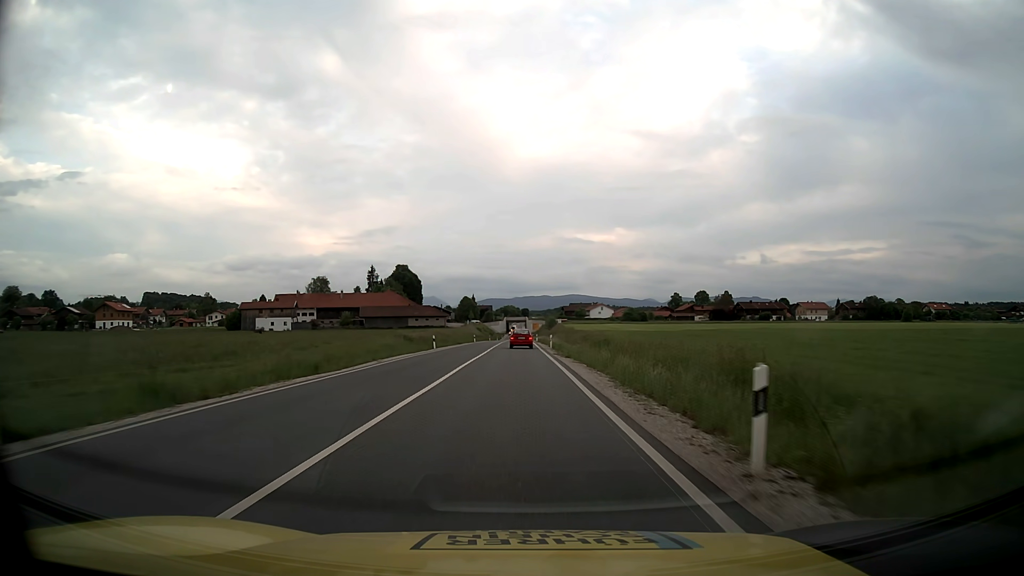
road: primary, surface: asphalt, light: Day
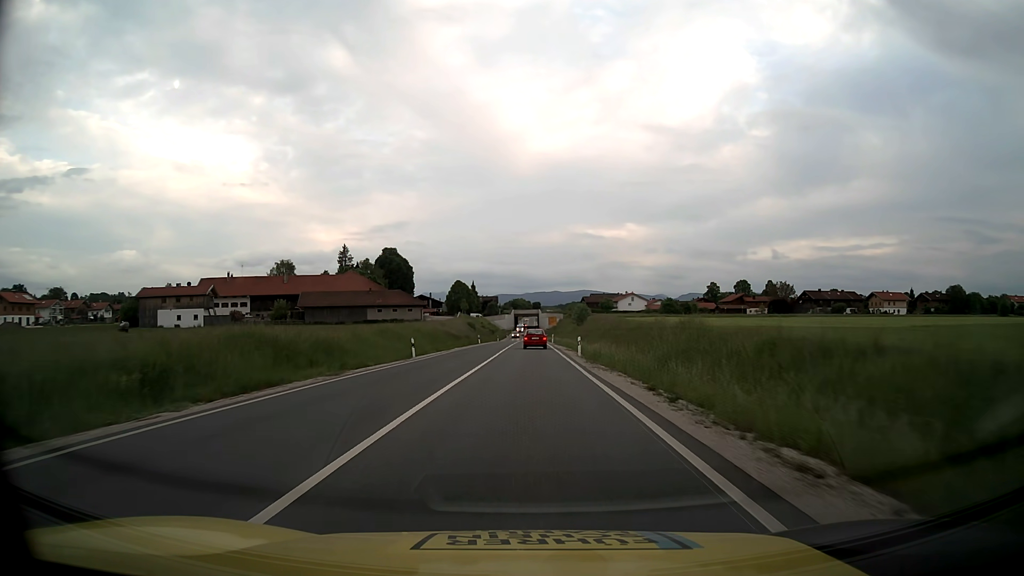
(-0.8, +61.5) m; -1°
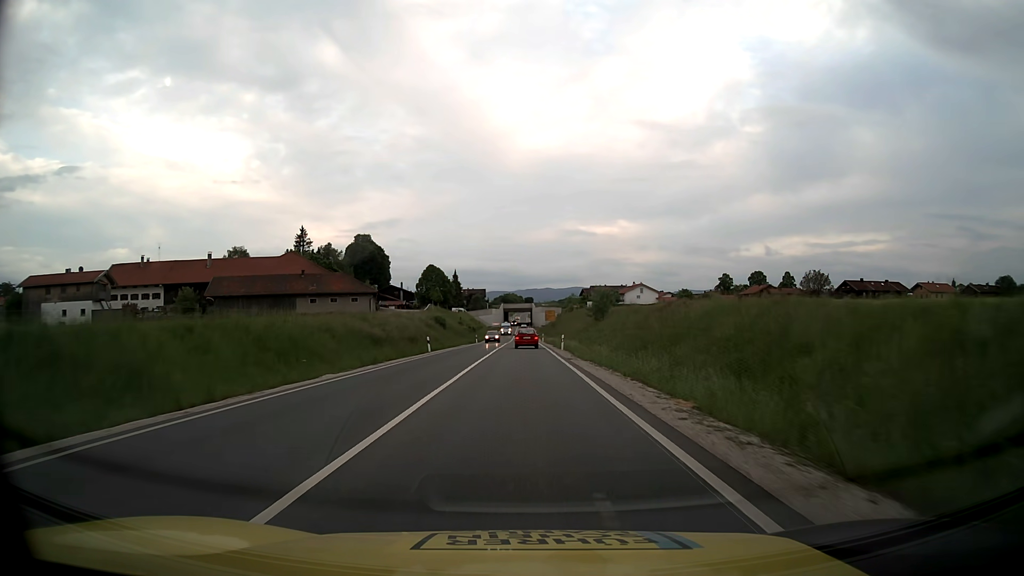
(+0.2, +37.2) m; +1°
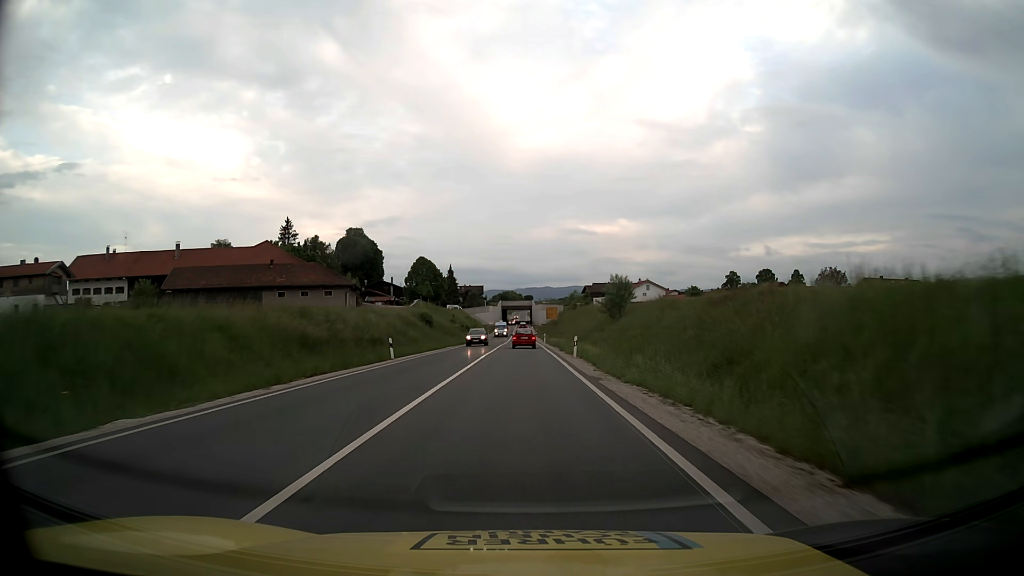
(0.0, +12.4) m; 0°
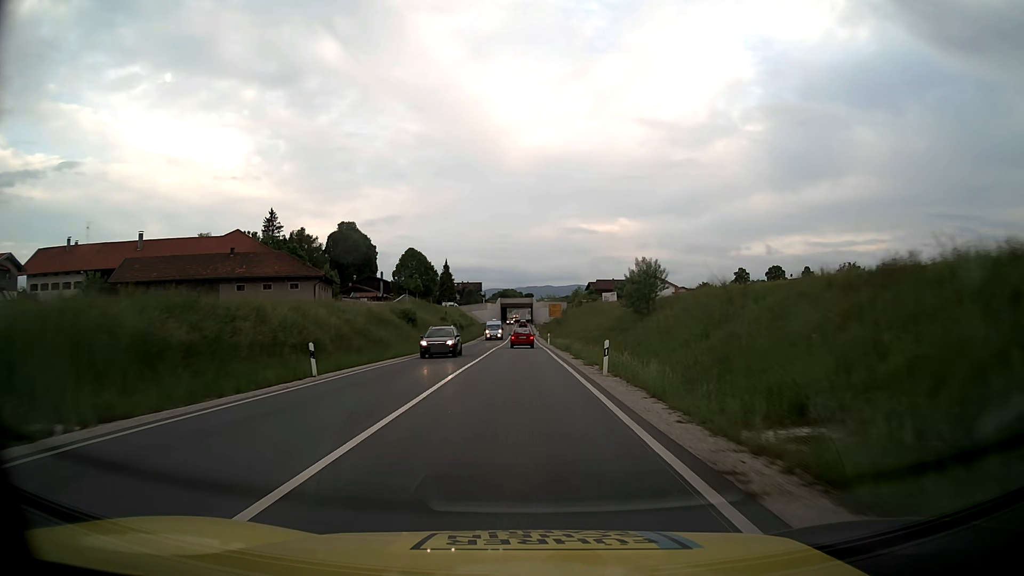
(0.0, +12.5) m; 0°
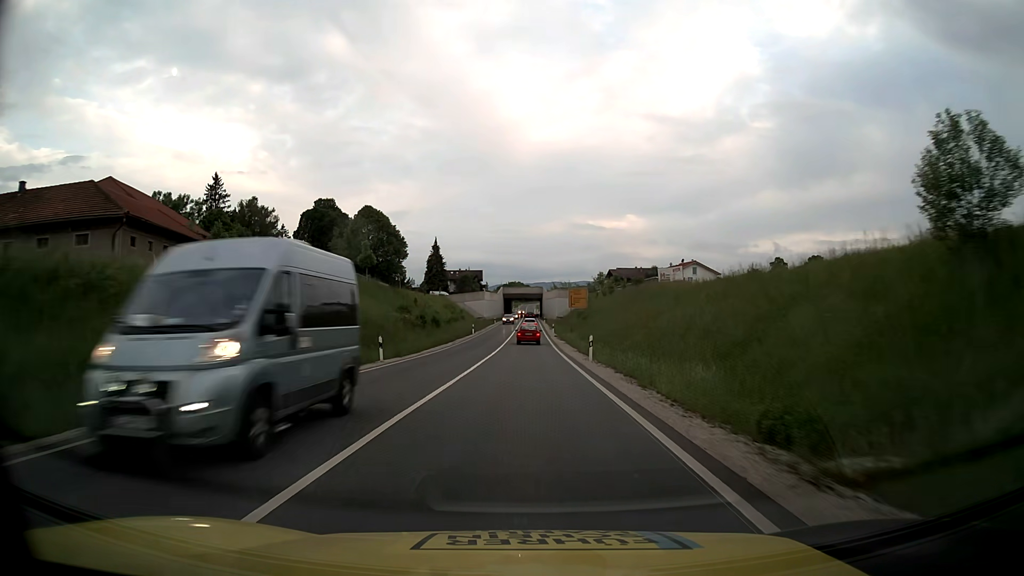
(-0.3, +37.4) m; -1°
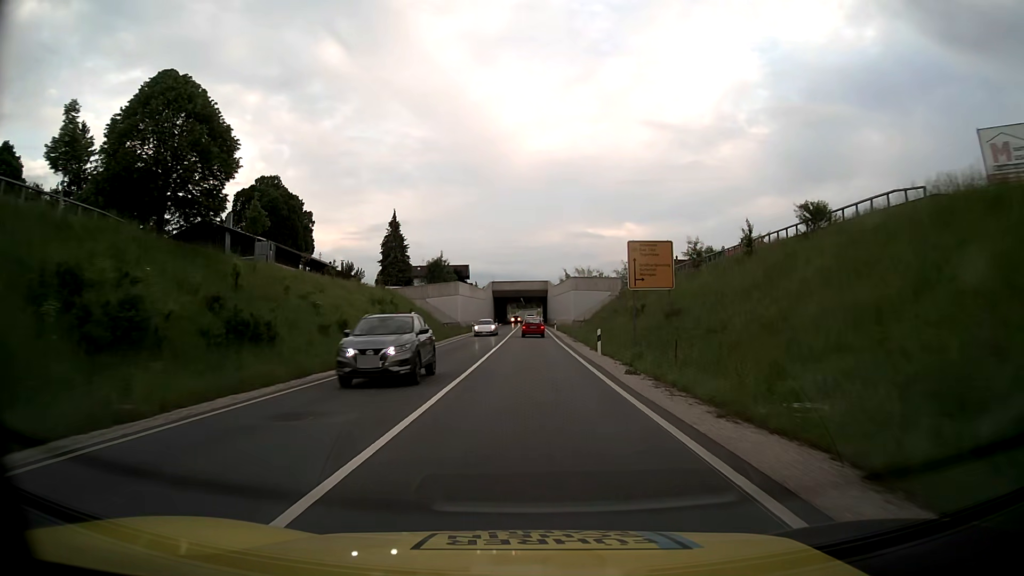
(+0.1, +47.5) m; 0°
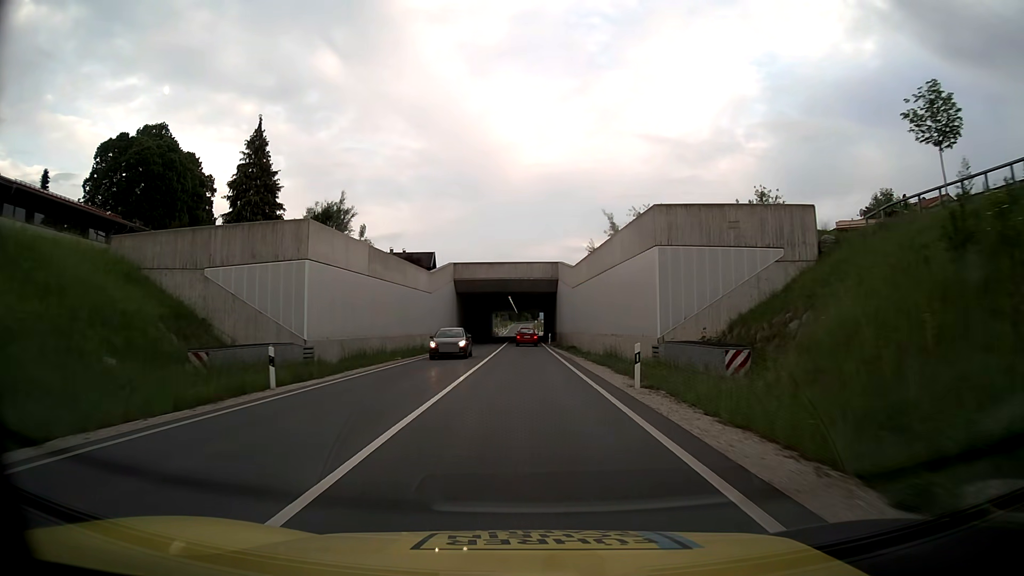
(+0.2, +56.3) m; 0°
(0, +10) (0, +20) (0, +30) (0, +40) (0, +50) (0, +60) (0, +70) (0, +80) (0, +90) (0, +100) m
